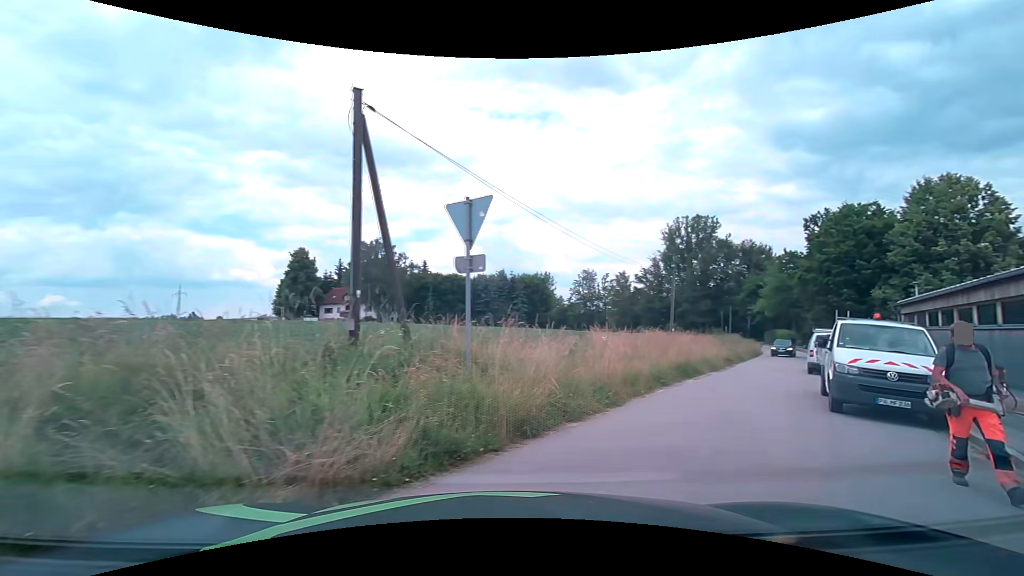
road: residential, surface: asphalt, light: Day
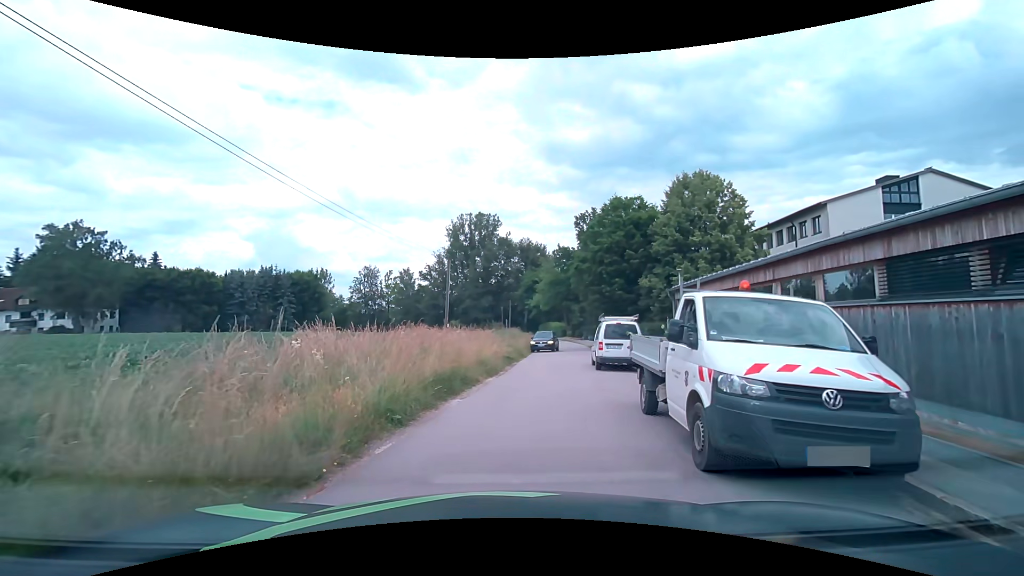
(+2.1, +6.5) m; +25°
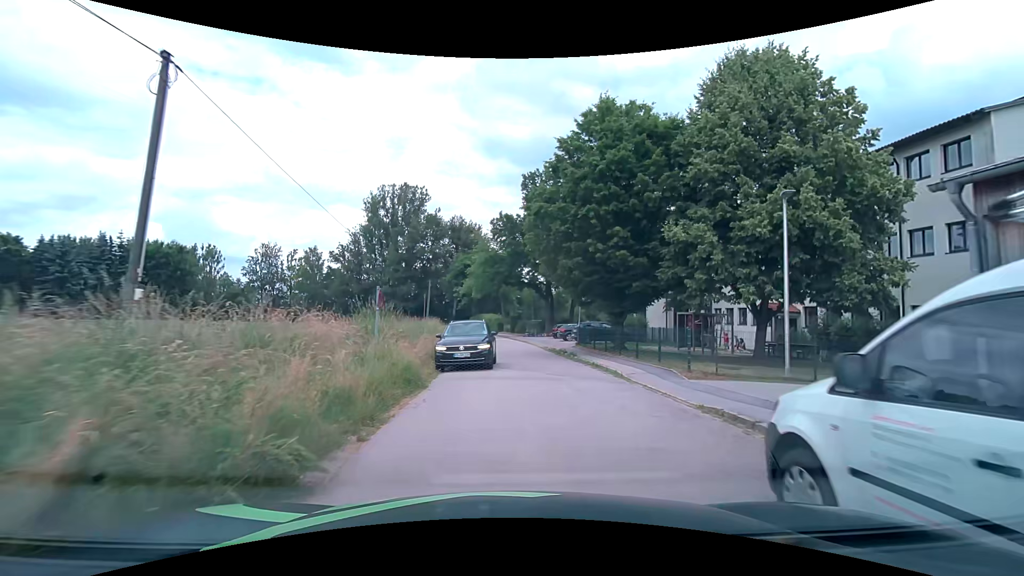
(+1.2, +19.5) m; +7°
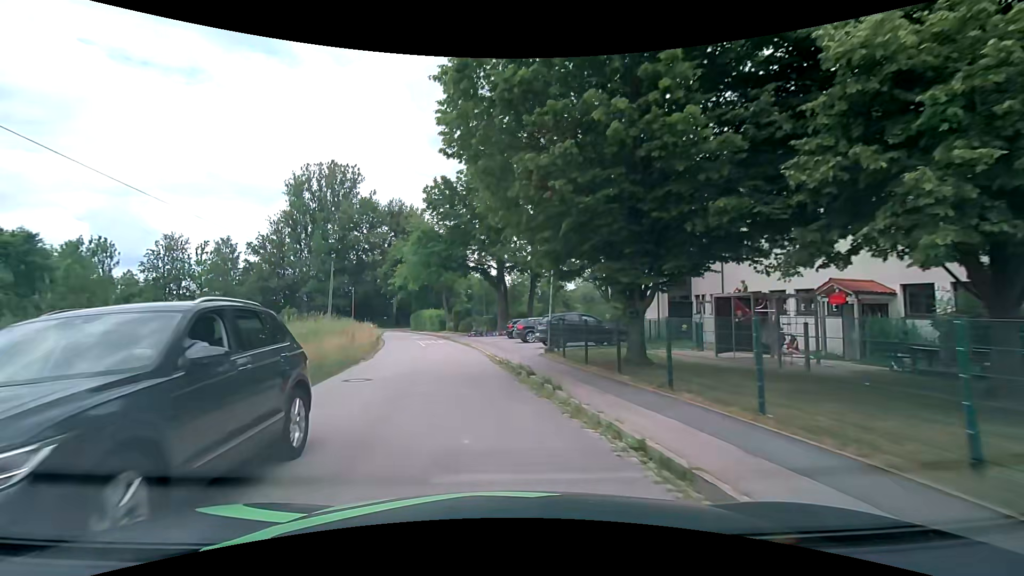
(+1.3, +13.4) m; +6°
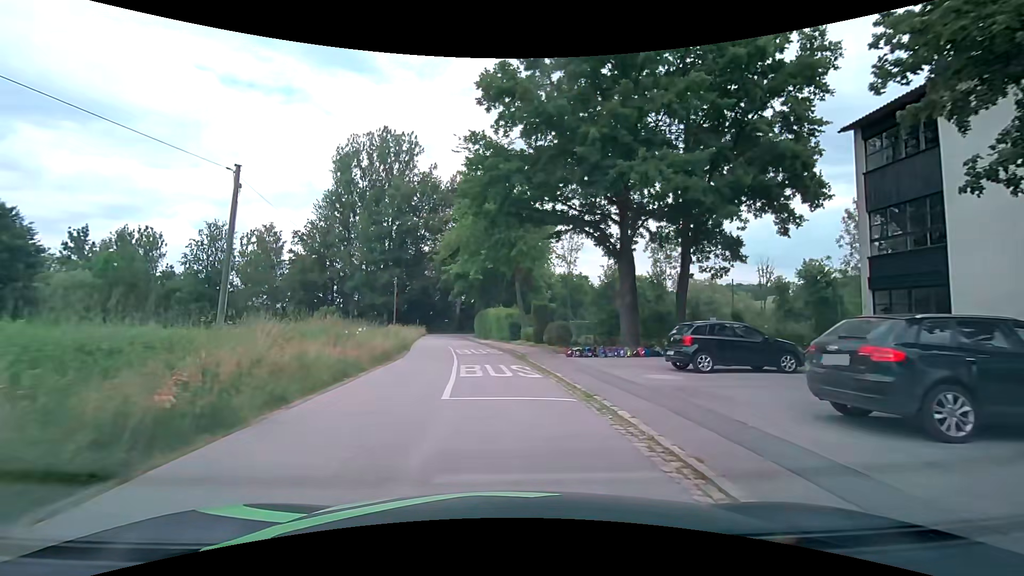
(-2.5, +22.7) m; -9°
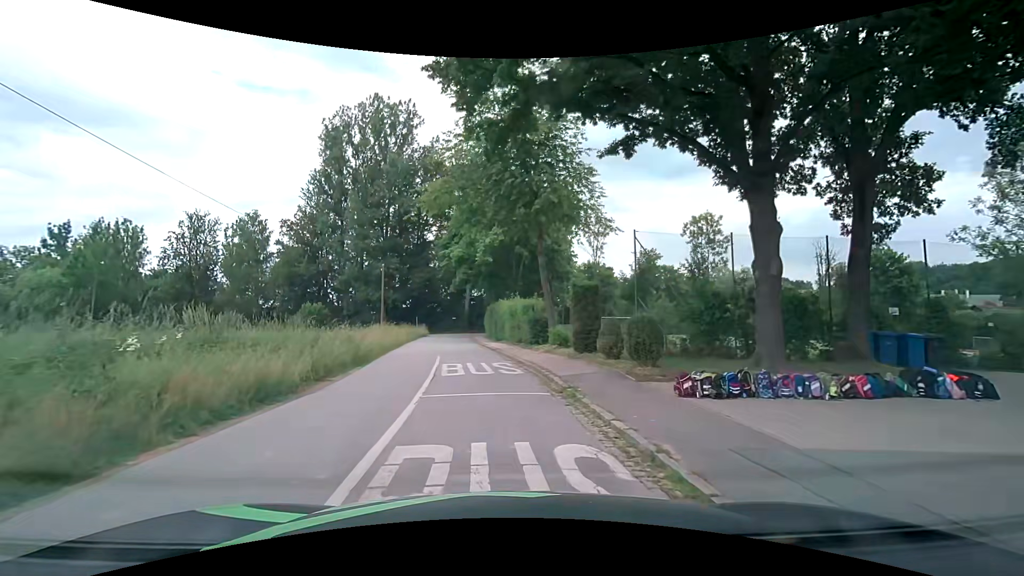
(-0.1, +11.6) m; -2°
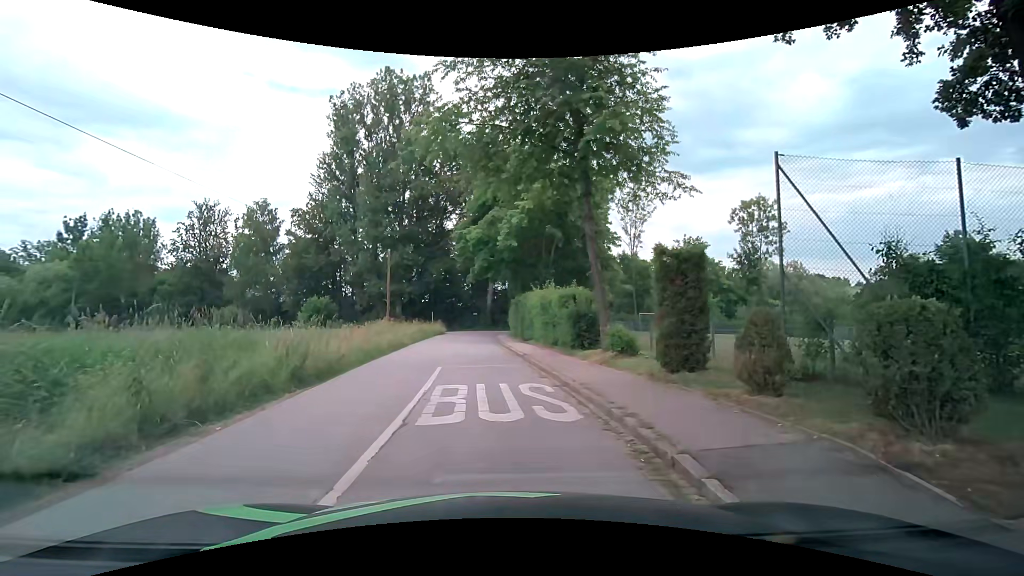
(-0.1, +6.5) m; -3°
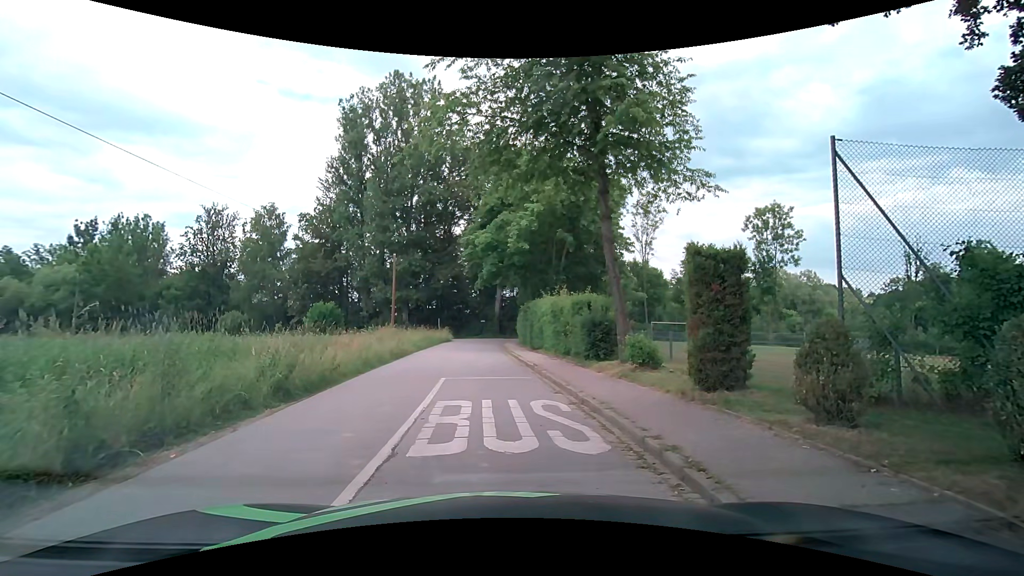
(0.0, +1.1) m; -1°
